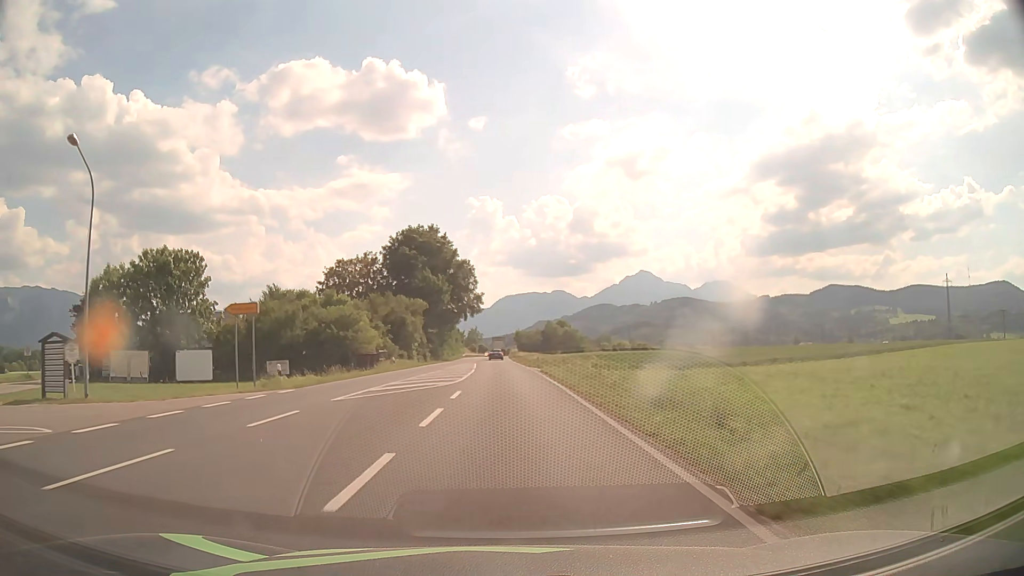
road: primary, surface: asphalt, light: Day
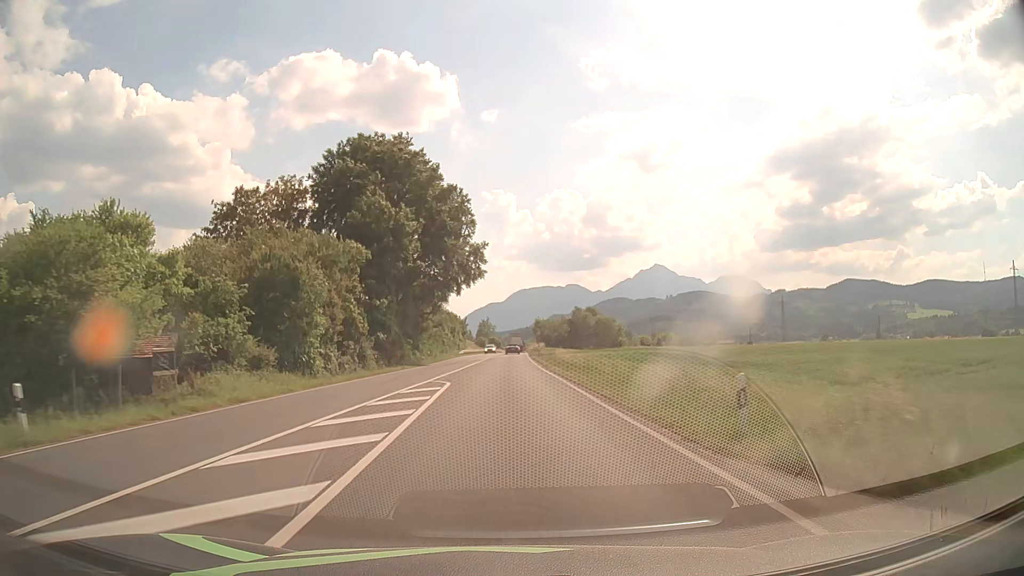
(-0.6, +42.8) m; -1°
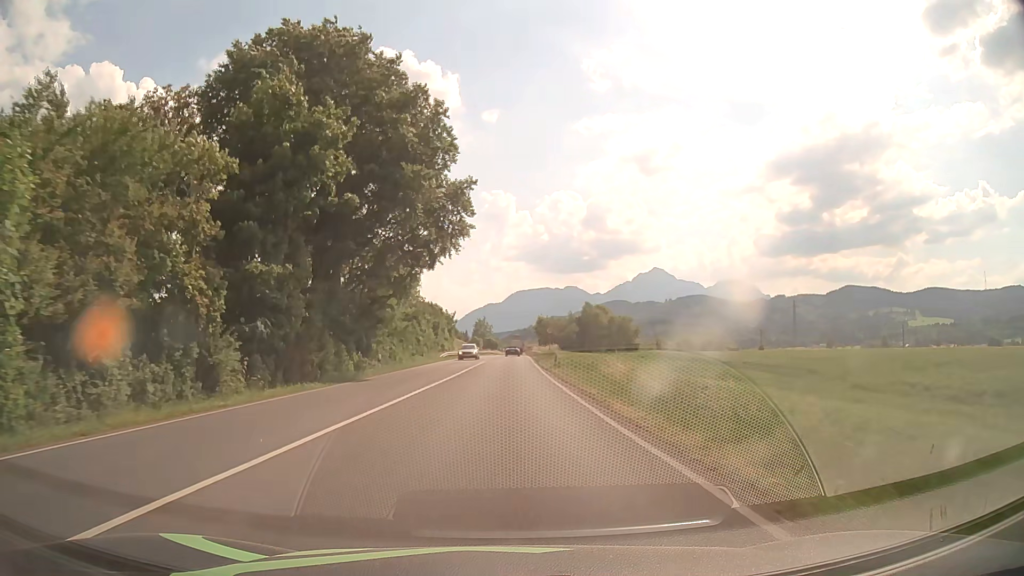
(0.0, +21.5) m; 0°
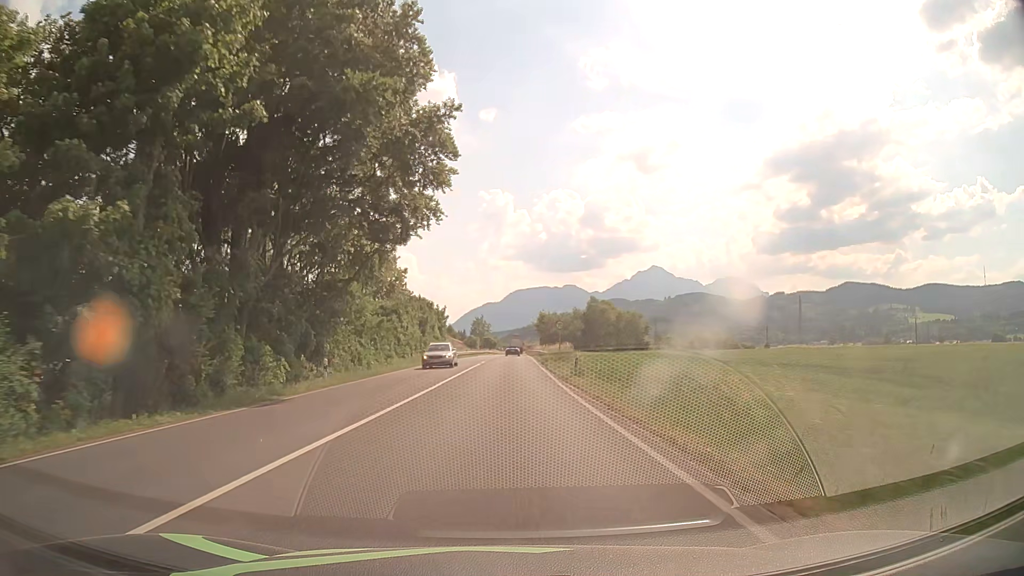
(0.0, +10.8) m; 0°
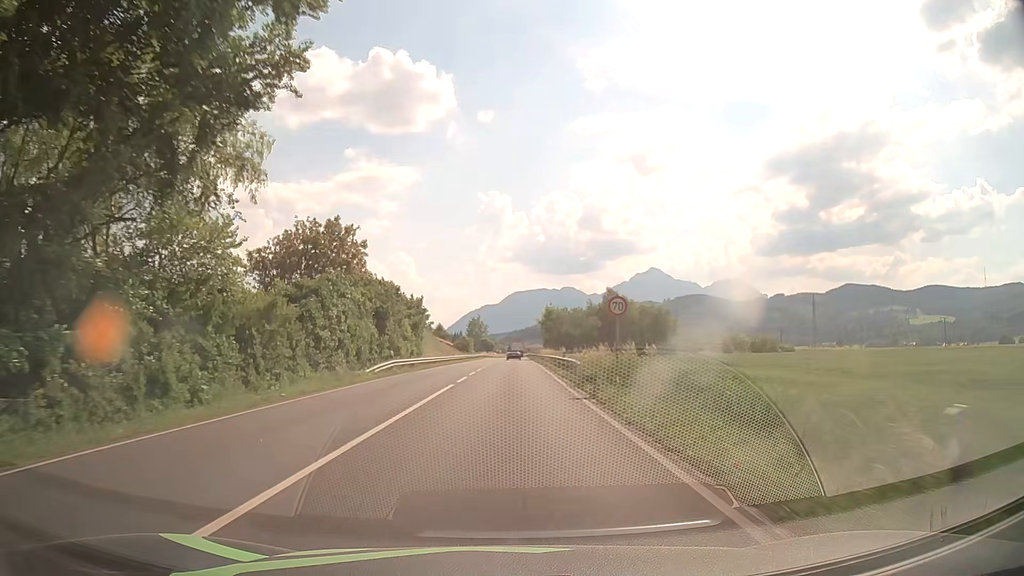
(0.0, +21.6) m; 0°
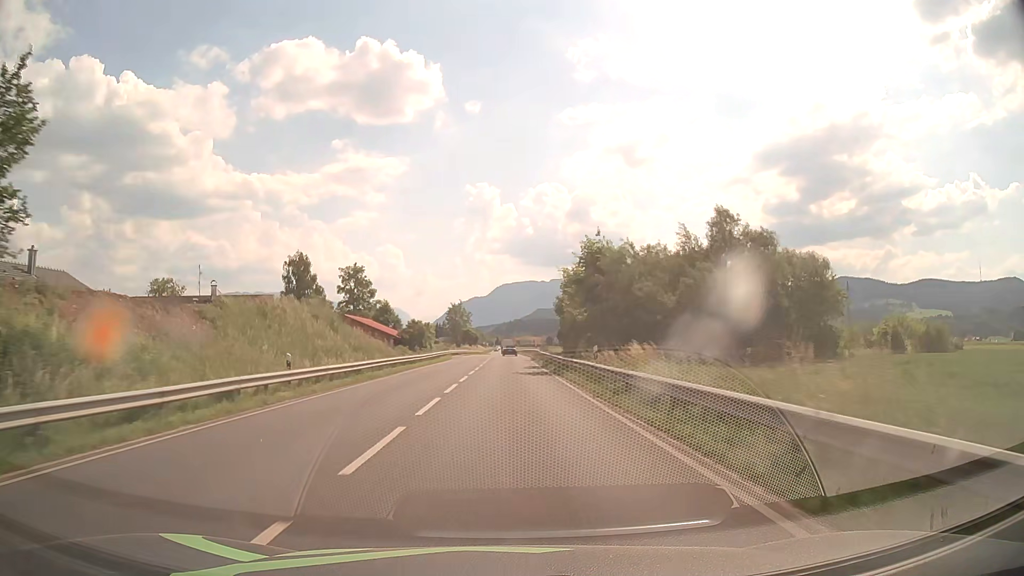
(+0.3, +54.0) m; +1°
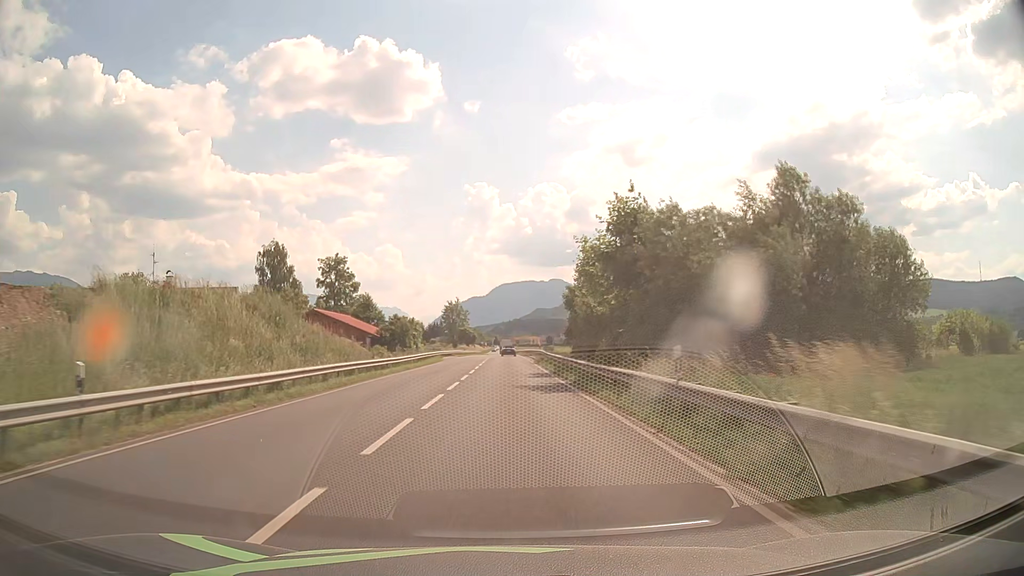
(0.0, +10.8) m; 0°
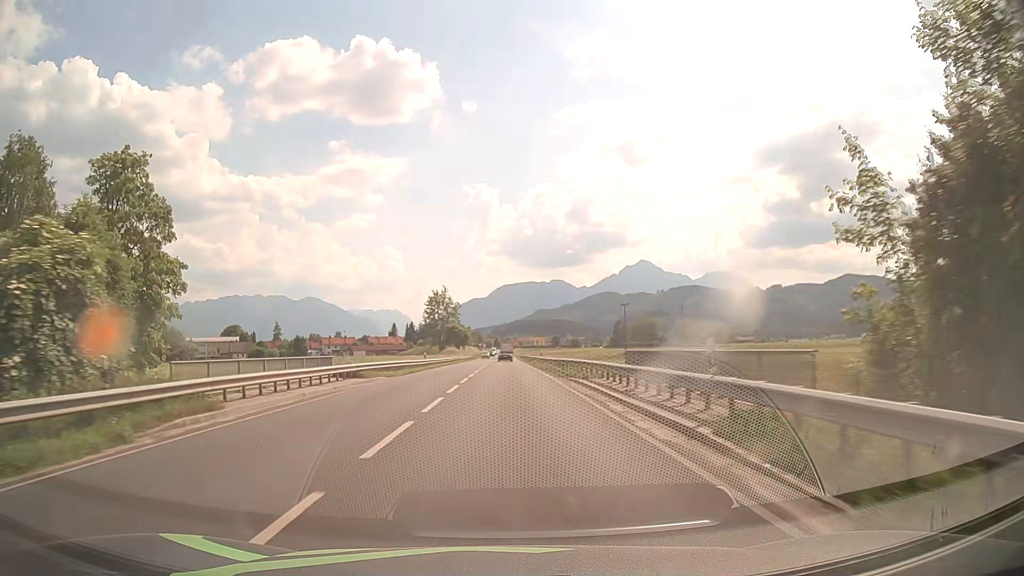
(-0.1, +54.2) m; 0°
(0, +10) (0, +20) (0, +30) (0, +40) (0, +50) (0, +60) (0, +70) (0, +80) (0, +90) (0, +100) m
